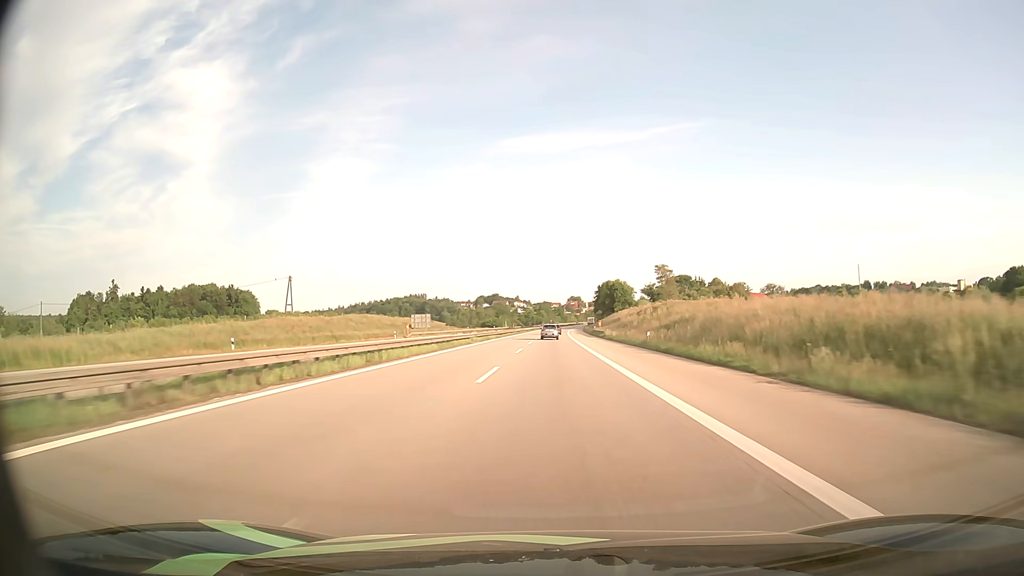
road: motorway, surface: asphalt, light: Day
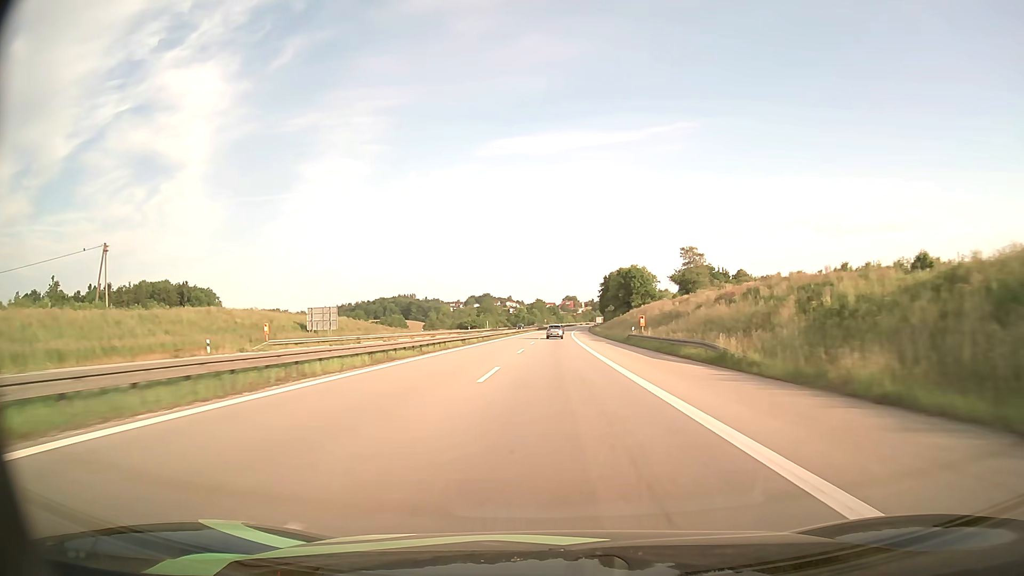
(+0.2, +54.1) m; 0°
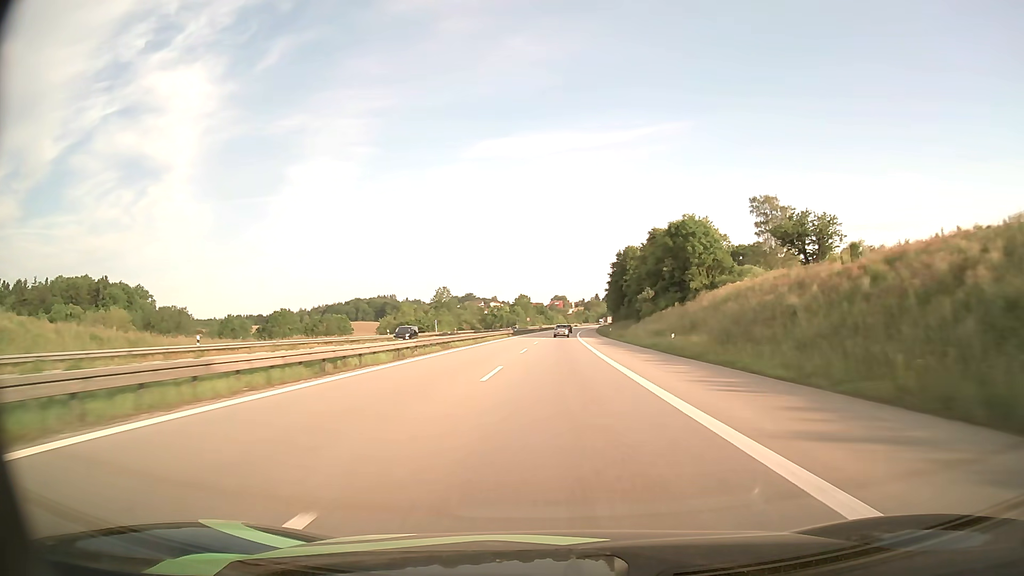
(+0.6, +71.9) m; +1°
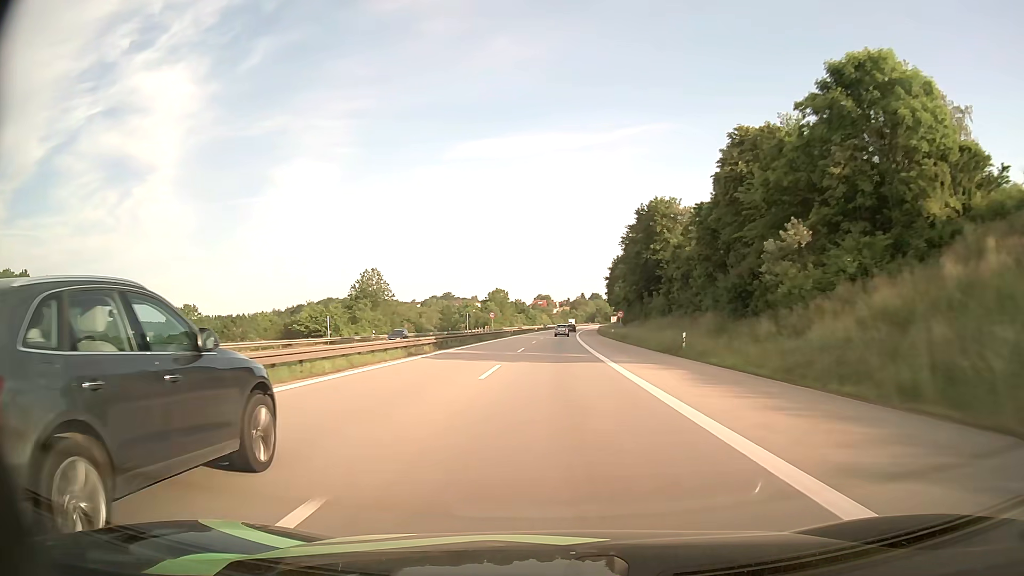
(+0.6, +53.7) m; +1°
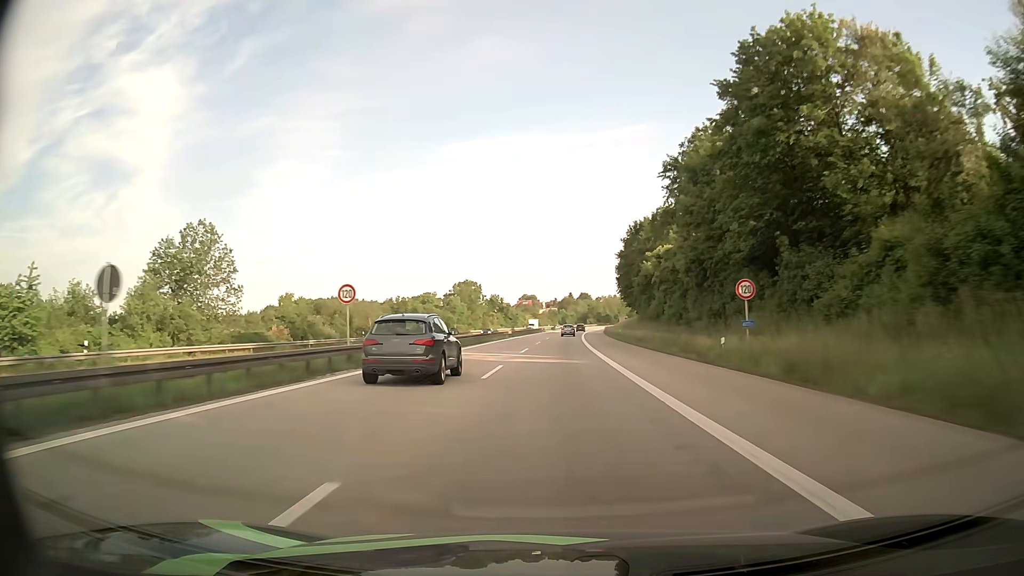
(+0.5, +53.8) m; +1°
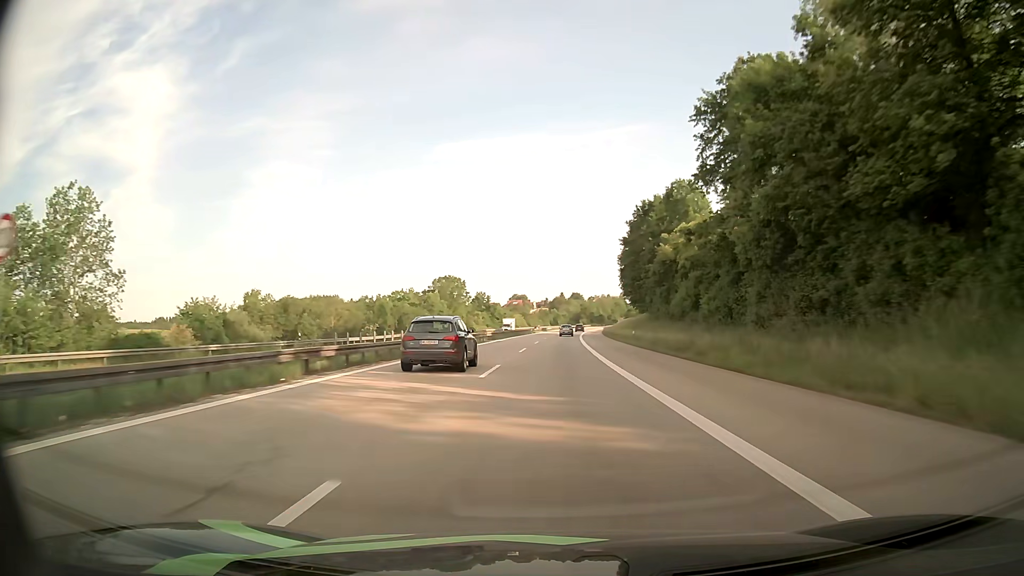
(+0.1, +17.9) m; +1°
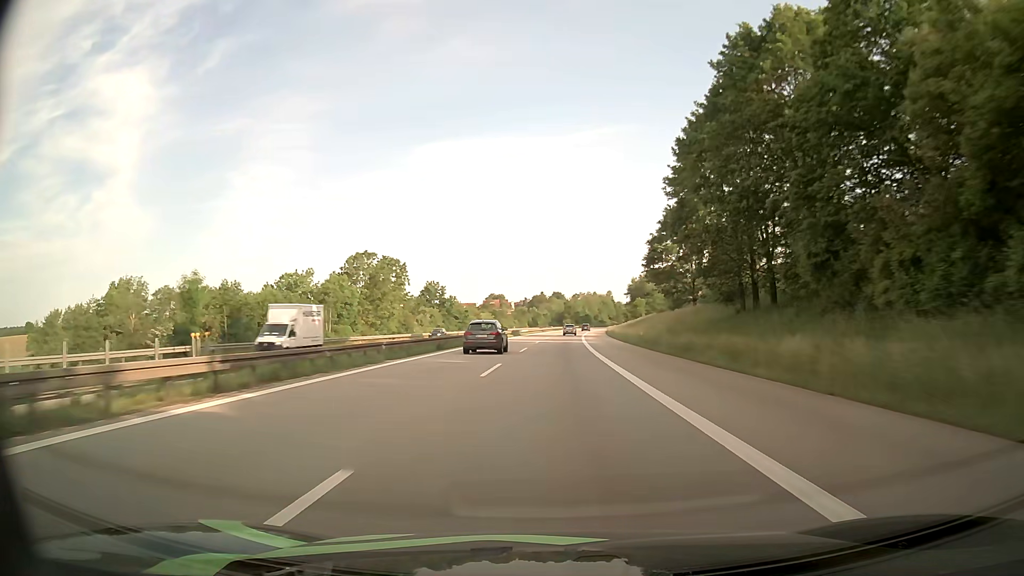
(+0.7, +53.7) m; +2°
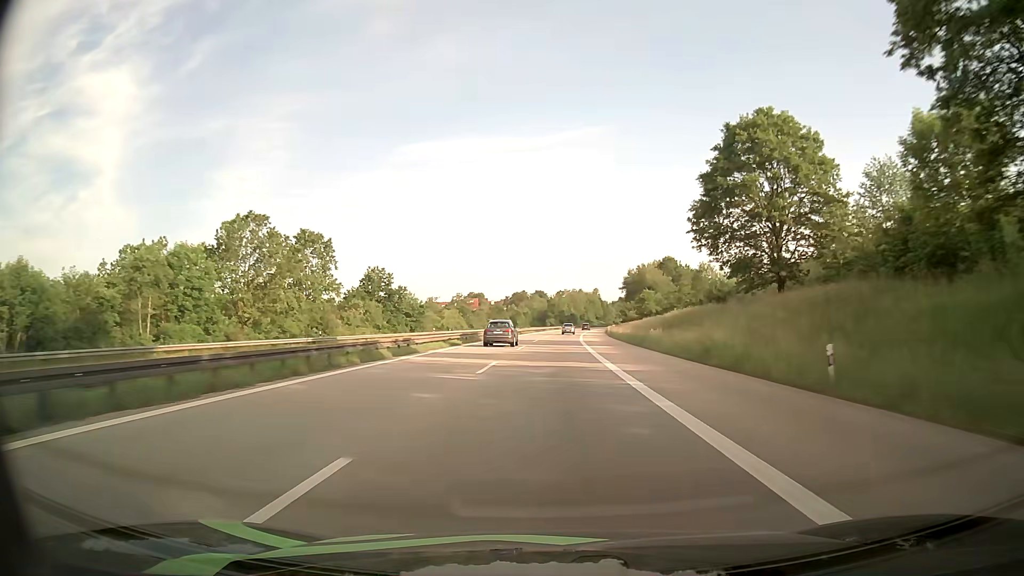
(+0.4, +35.7) m; +1°
(0, +10) (0, +20) (0, +30) (+1, +40) (+1, +50) (+1, +60) (+2, +70) (+3, +80) (+3, +90) (+4, +100) m
